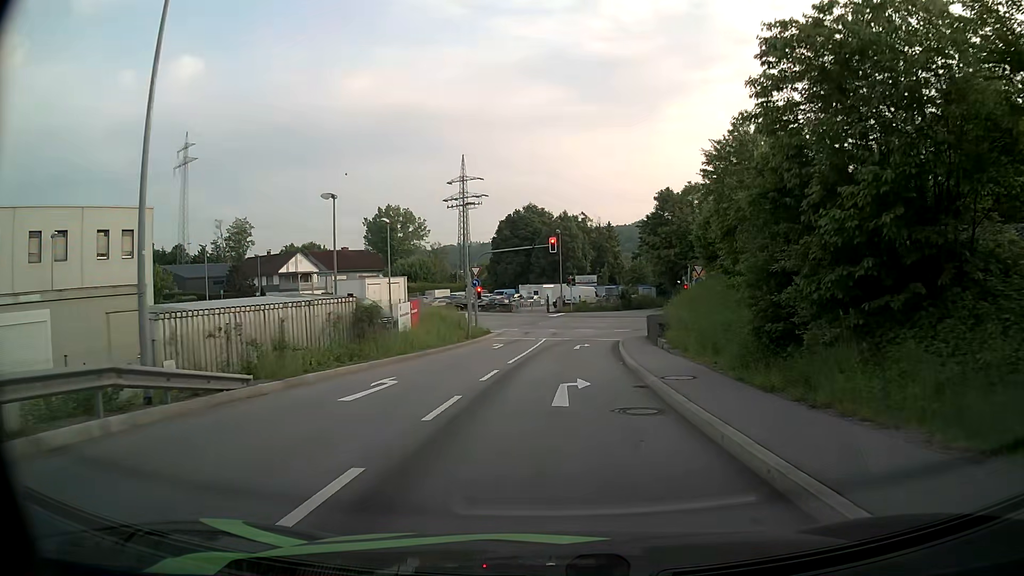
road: primary_link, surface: asphalt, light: Day
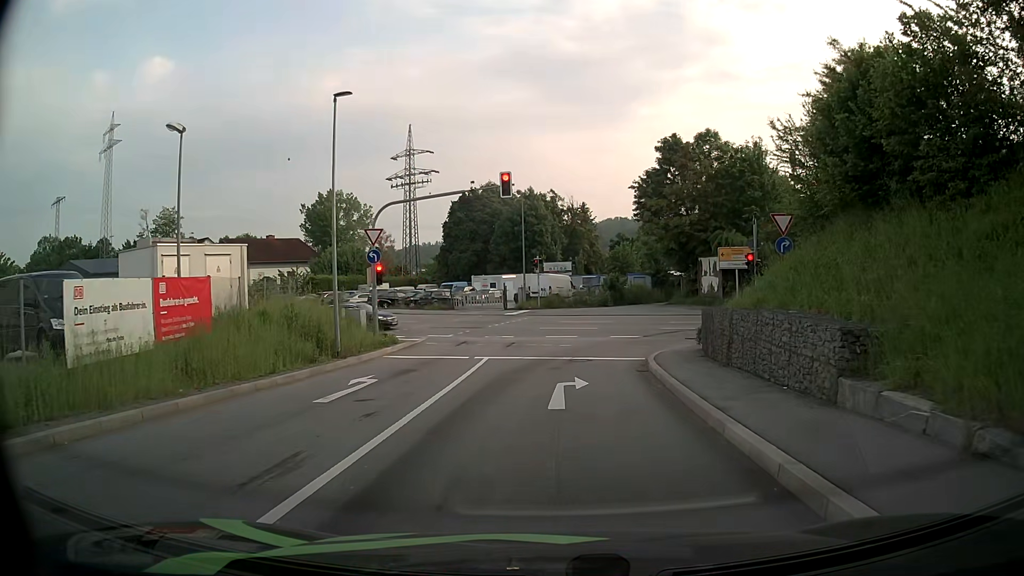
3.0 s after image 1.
(+0.6, +20.1) m; +3°
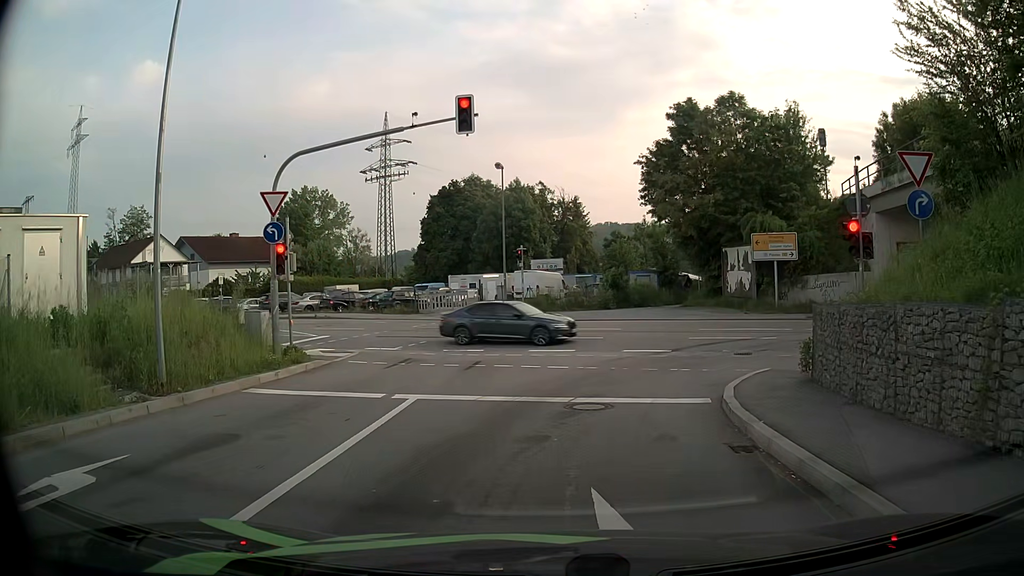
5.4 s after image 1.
(+0.1, +9.2) m; 0°
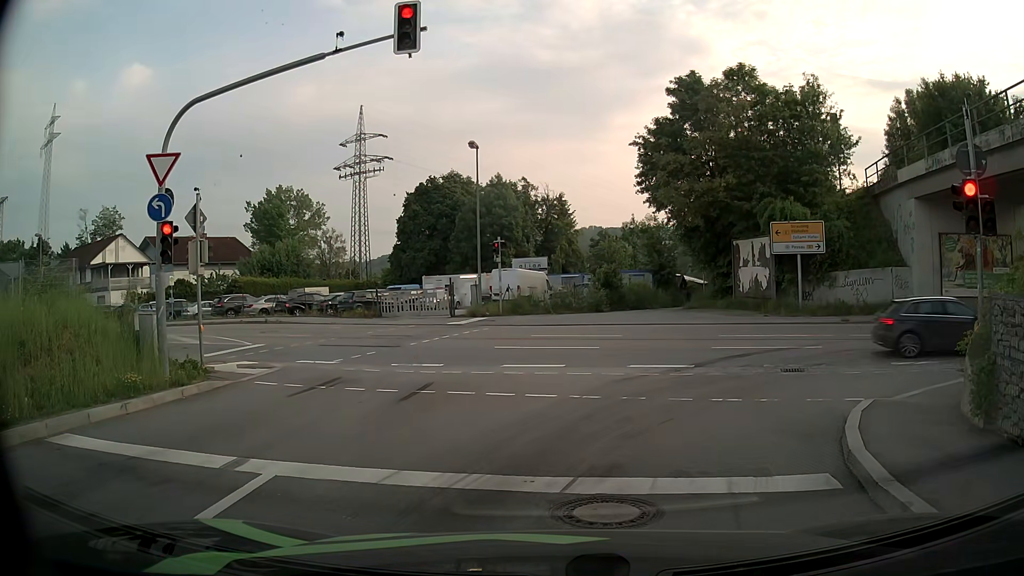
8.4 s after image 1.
(0.0, +5.2) m; -1°
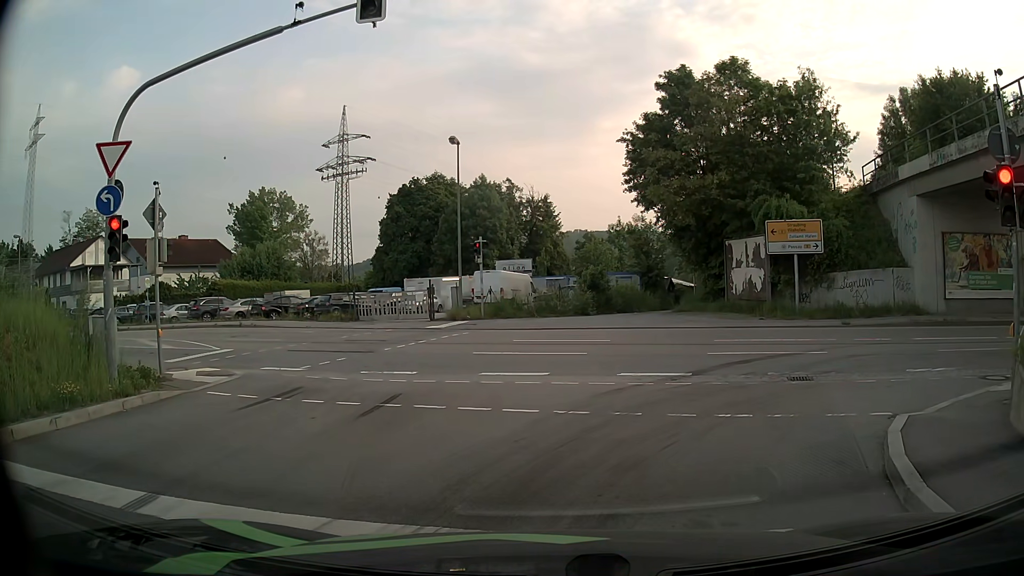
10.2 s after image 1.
(0.0, +1.3) m; 0°
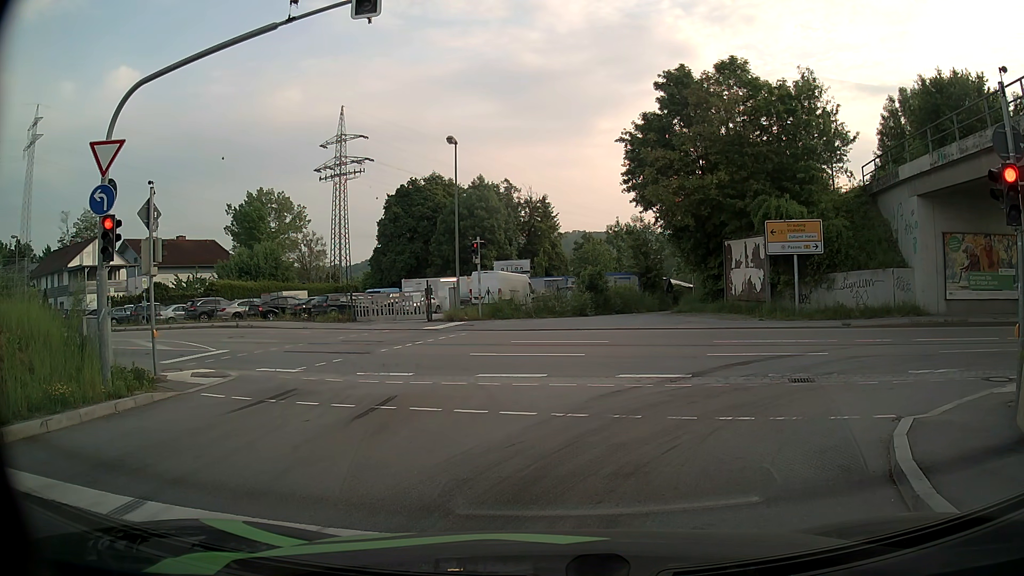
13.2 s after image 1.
(0.0, +0.3) m; 0°
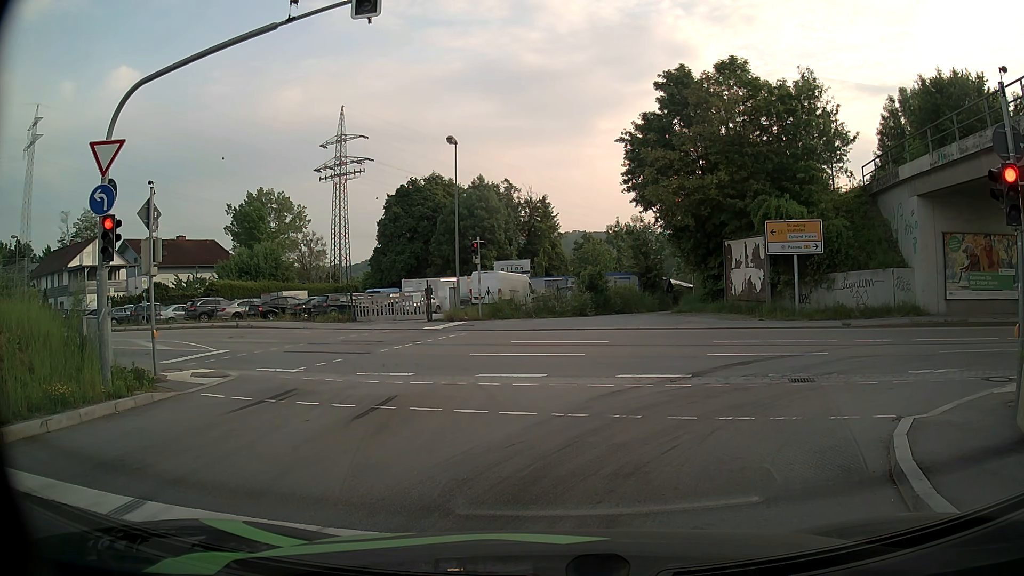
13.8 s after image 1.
(0.0, 0.0) m; 0°
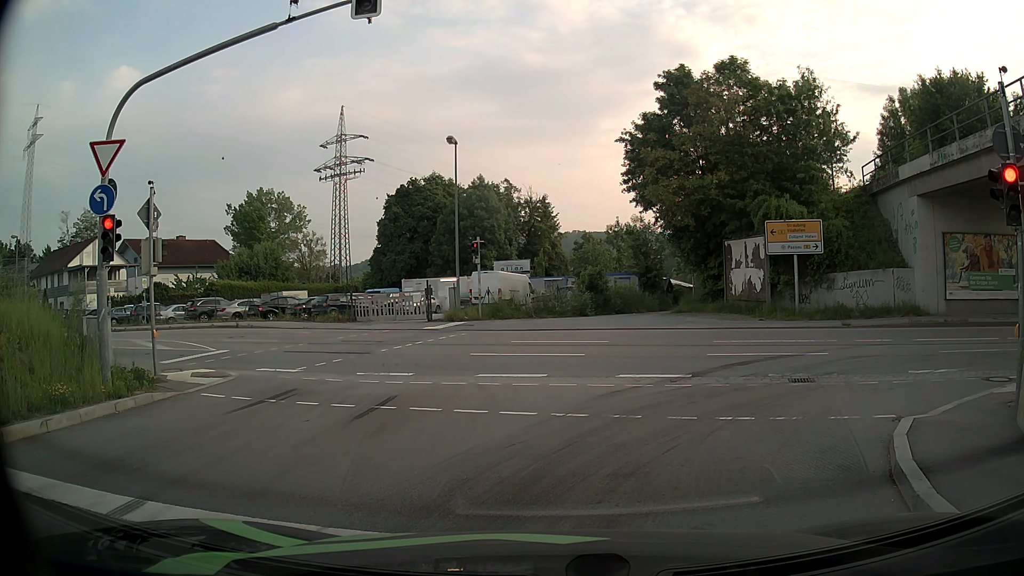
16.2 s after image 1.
(0.0, 0.0) m; 0°
